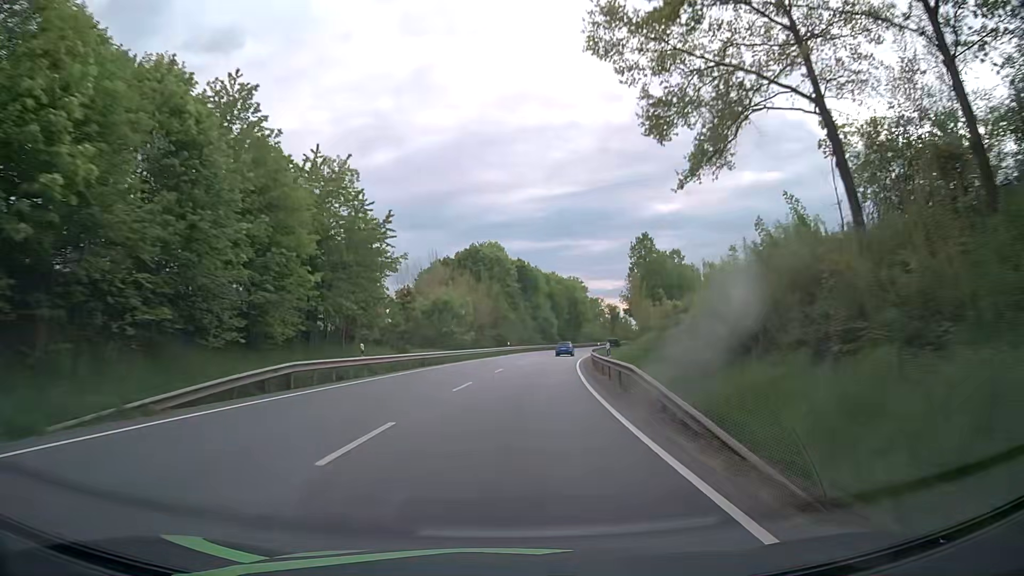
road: primary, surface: asphalt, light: Day
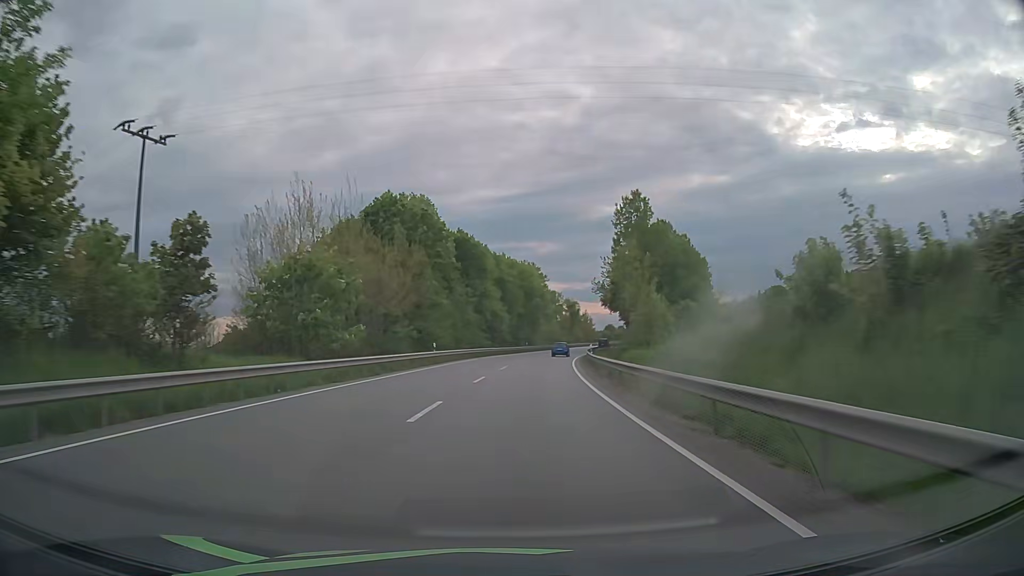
(+1.2, +31.5) m; +4°
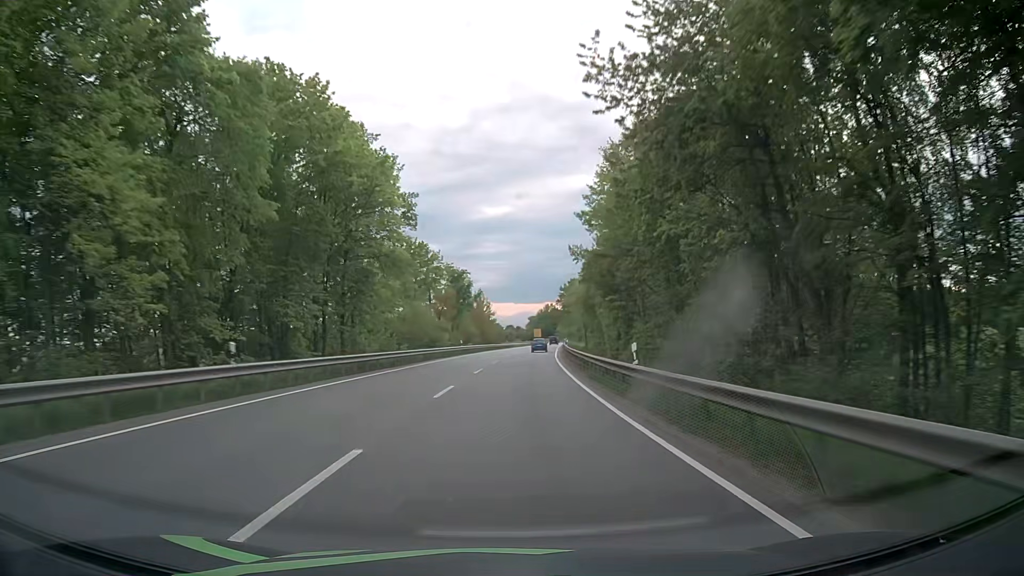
(+6.9, +78.6) m; +10°
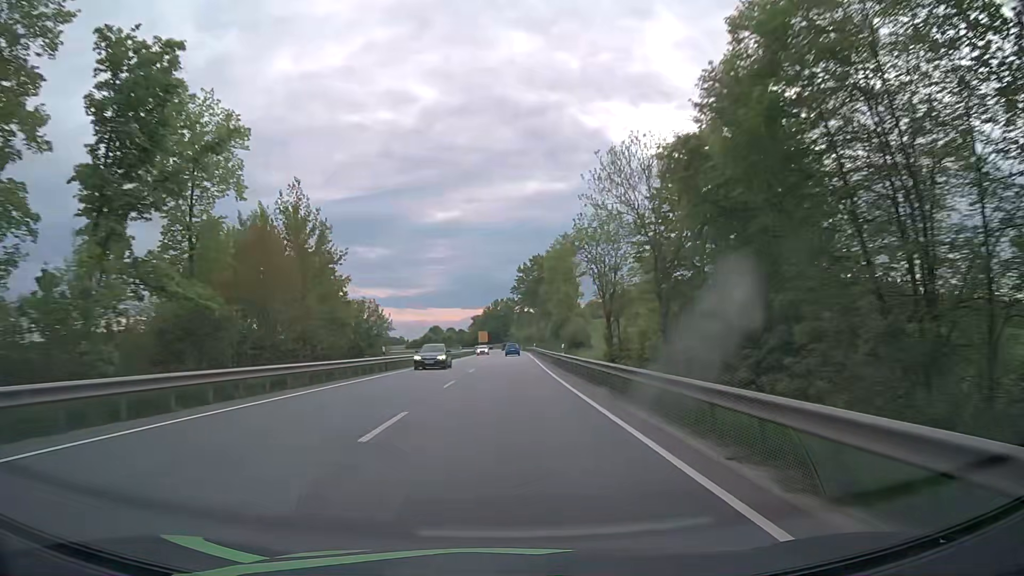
(+4.2, +78.8) m; +5°
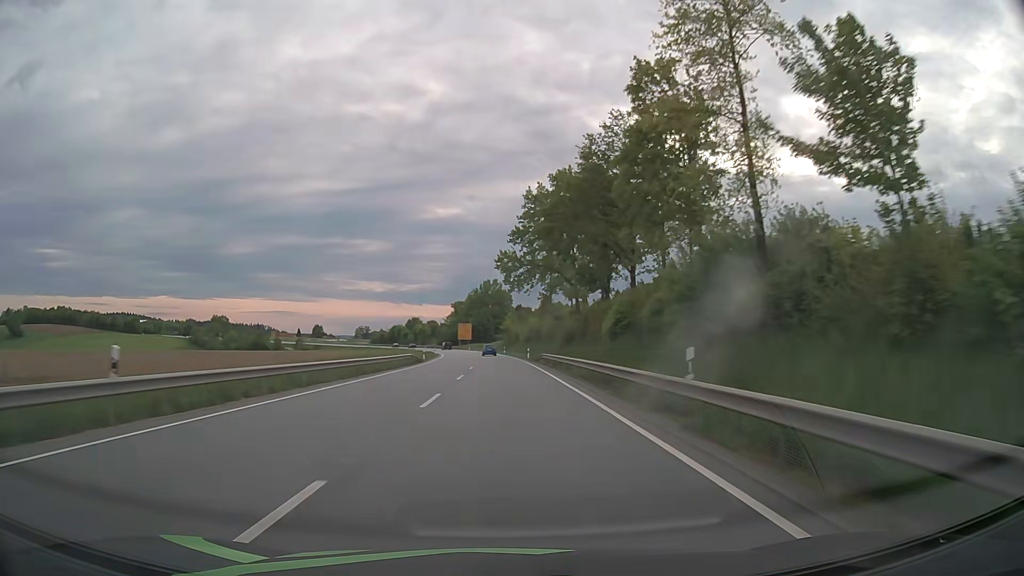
(+1.1, +79.0) m; +1°
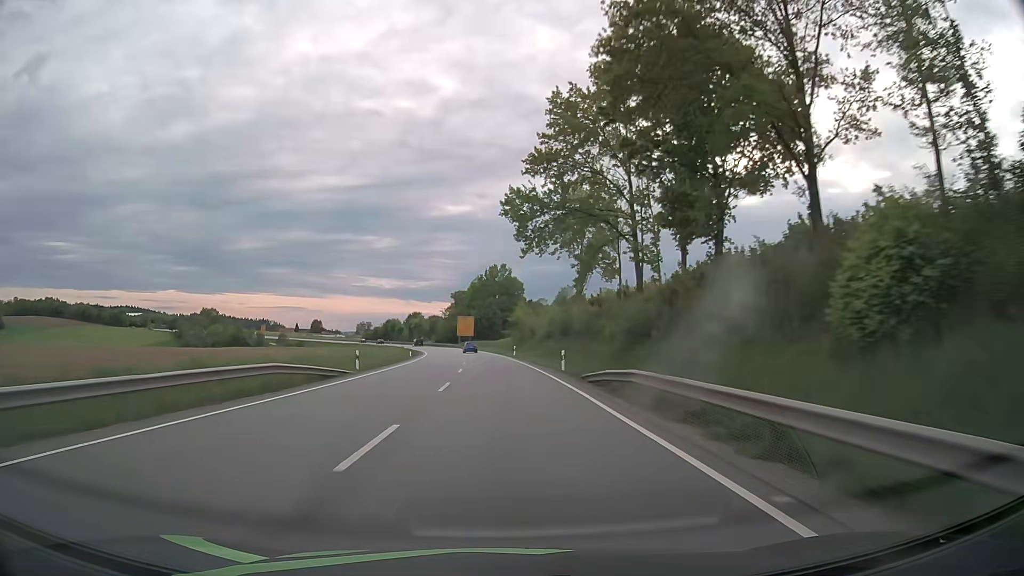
(-0.1, +31.6) m; -1°
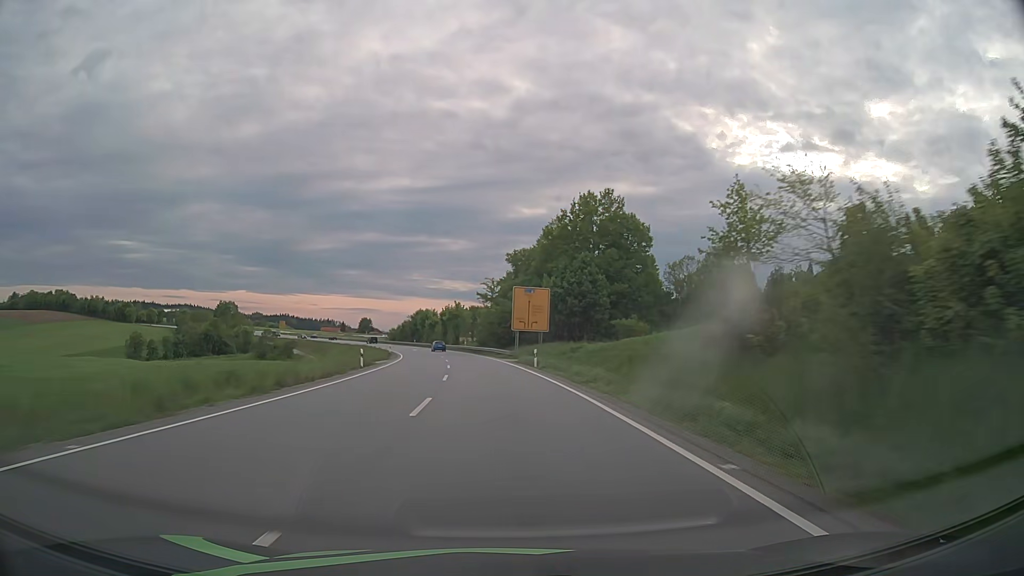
(-3.3, +78.9) m; -6°
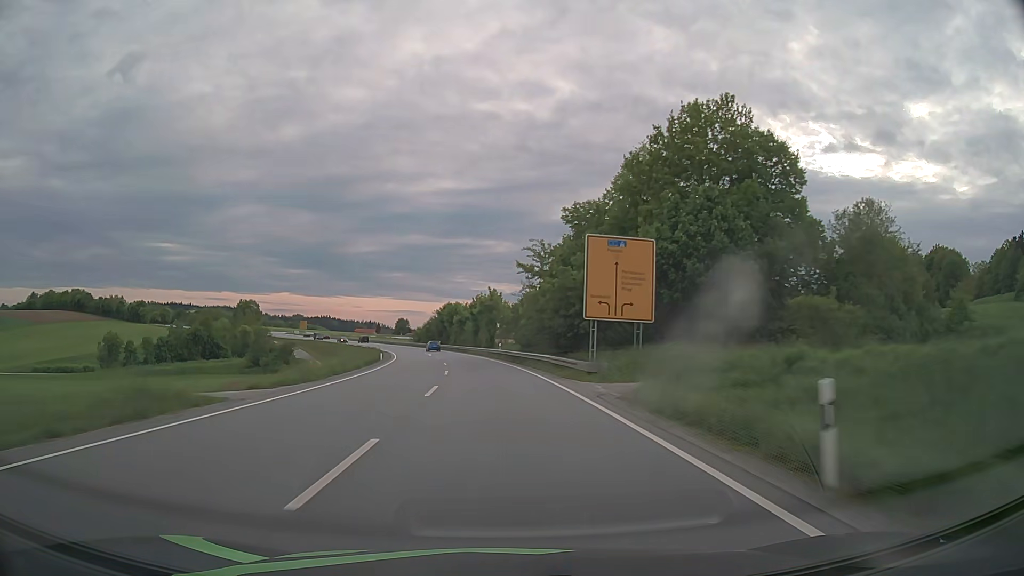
(-1.0, +31.6) m; -4°
(0, +10) (-1, +20) (-1, +30) (-2, +40) (-3, +50) (-4, +60) (-6, +70) (-8, +80) (-10, +89) (-12, +99) m
